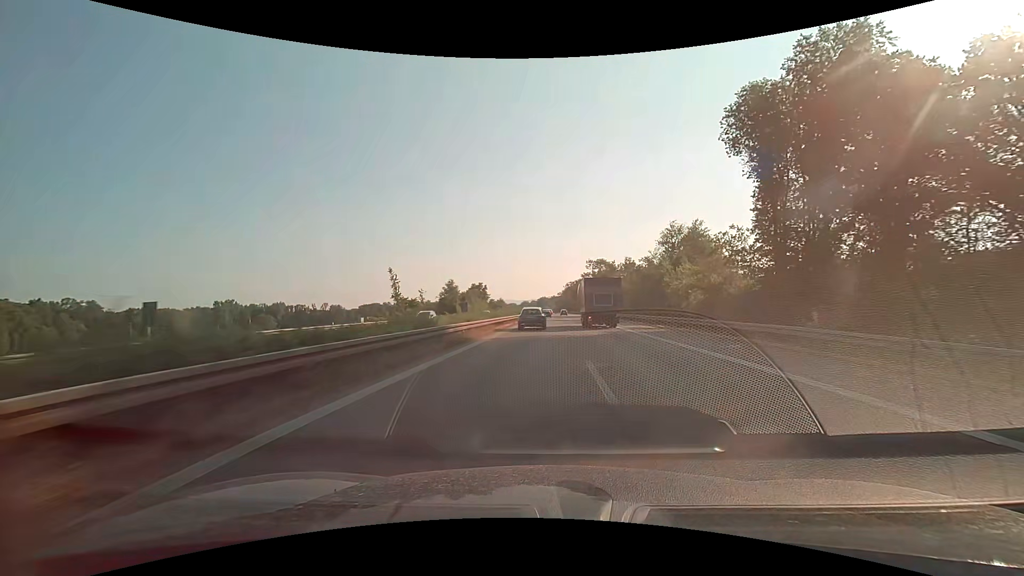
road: motorway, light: Day
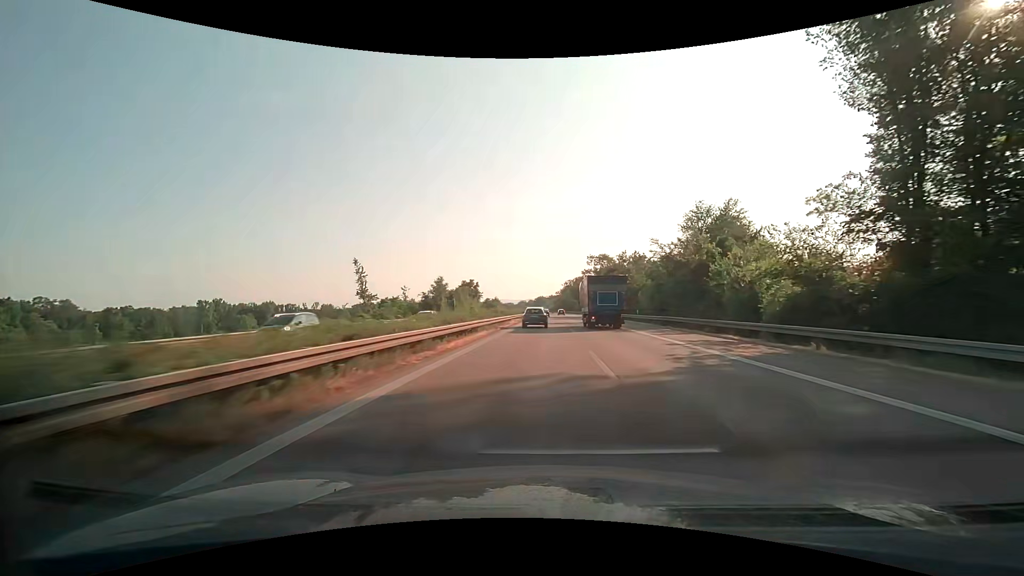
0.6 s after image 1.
(0.0, +15.7) m; 0°
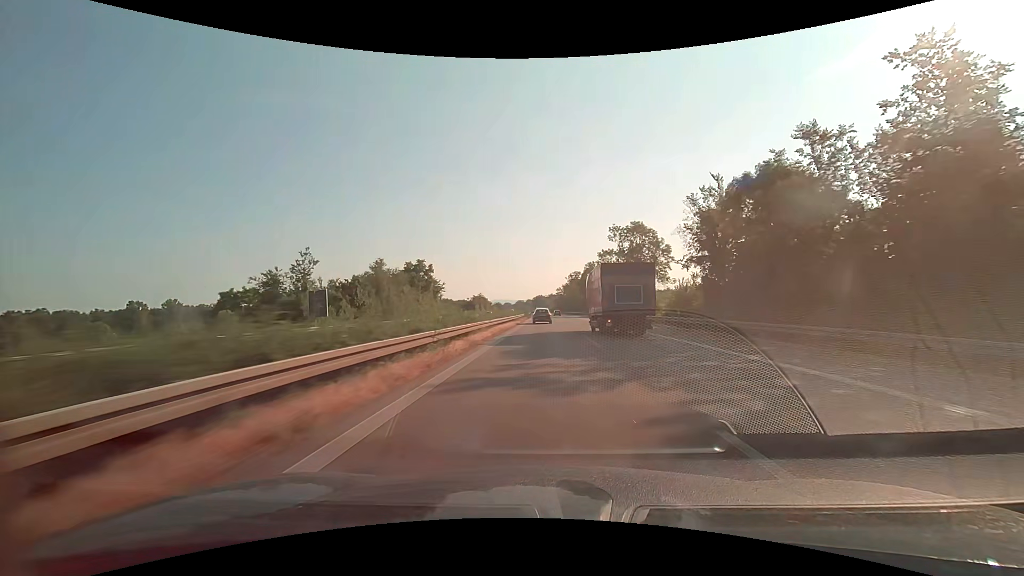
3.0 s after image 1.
(+0.1, +64.3) m; 0°
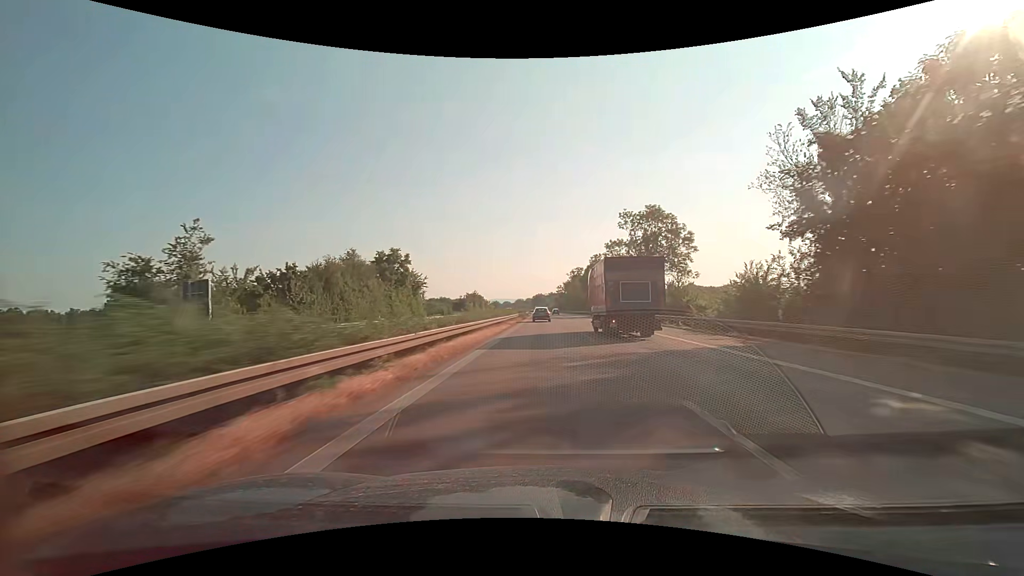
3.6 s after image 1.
(0.0, +16.2) m; 0°
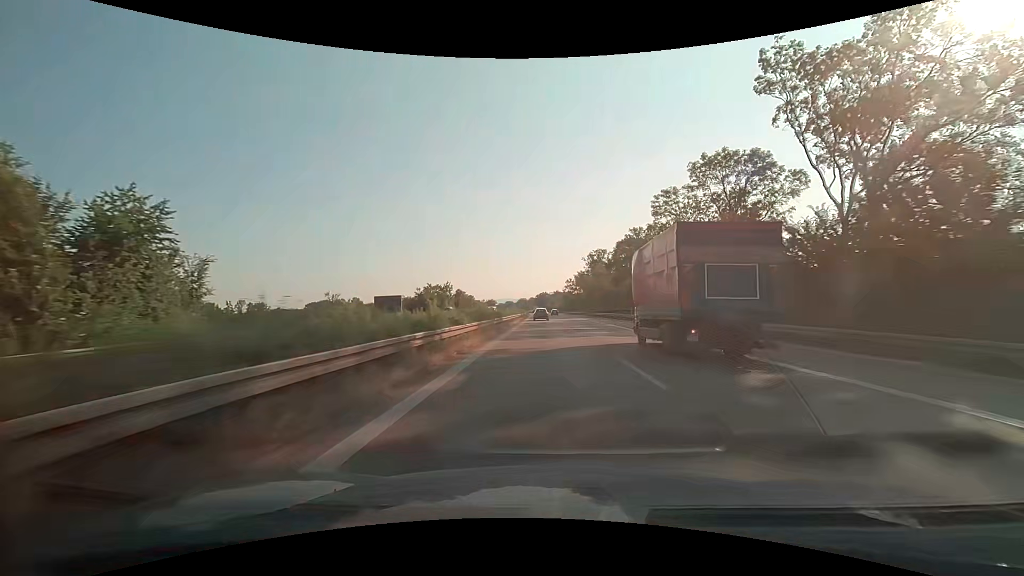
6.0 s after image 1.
(-0.4, +64.5) m; -1°
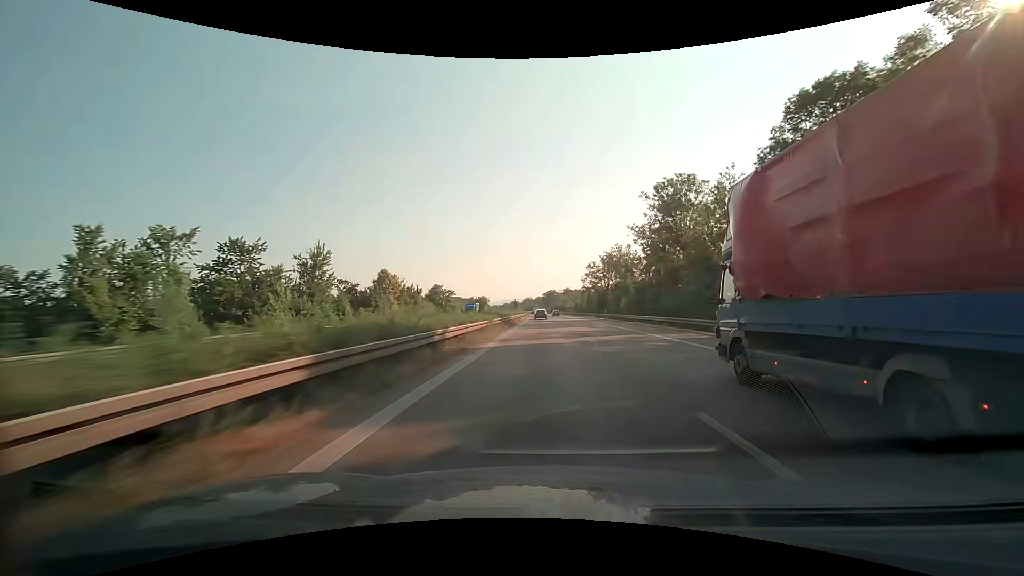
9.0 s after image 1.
(-0.5, +80.5) m; -1°
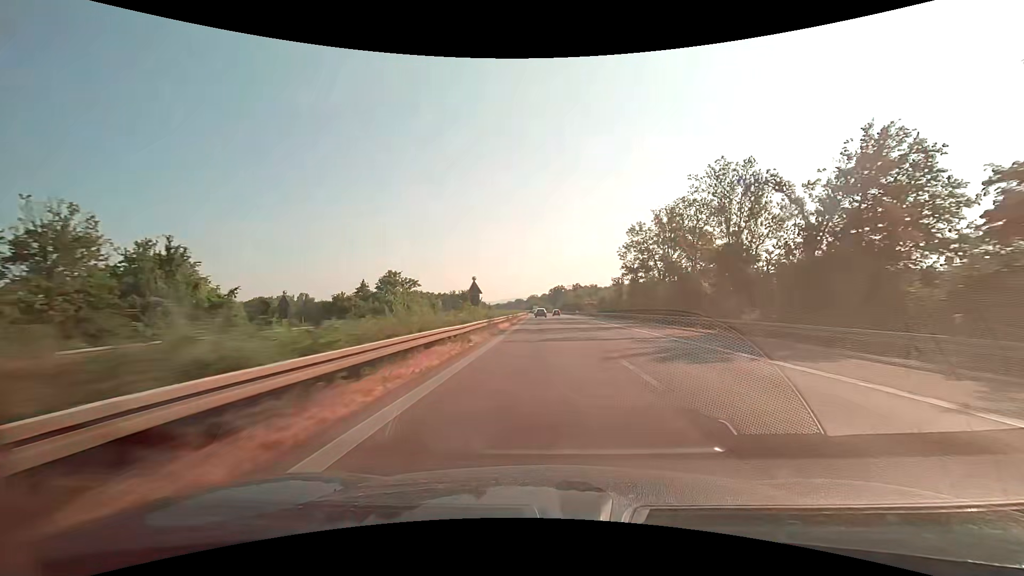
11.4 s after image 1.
(-0.5, +64.7) m; -1°
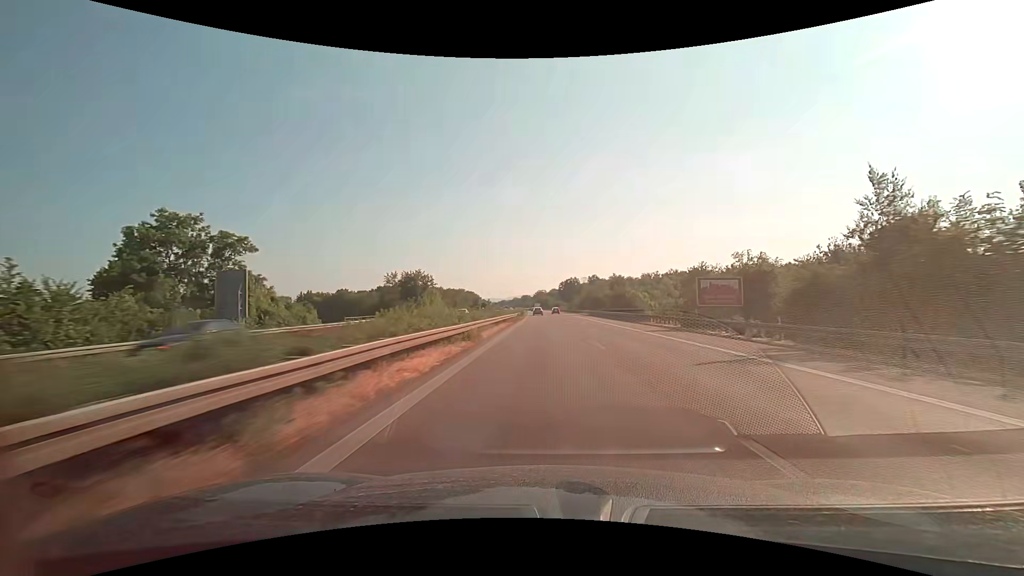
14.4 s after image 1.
(-0.9, +81.1) m; -1°
